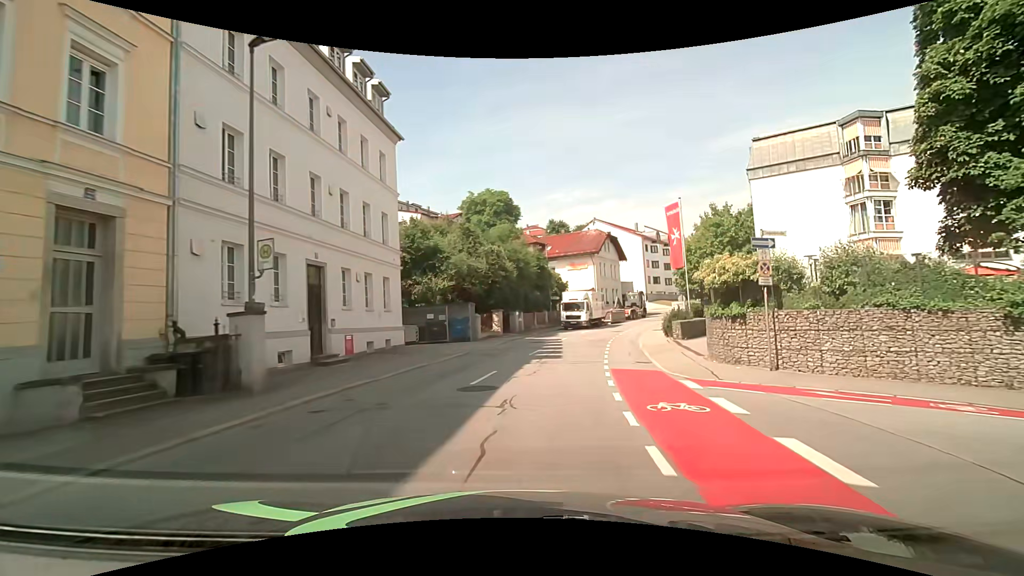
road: tertiary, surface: asphalt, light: Day
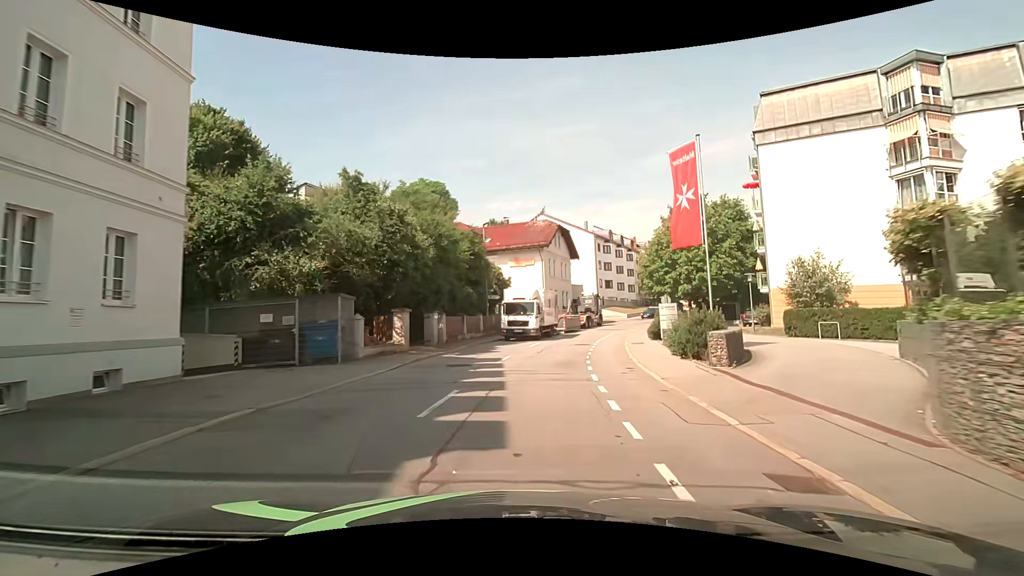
(+0.8, +12.5) m; +8°
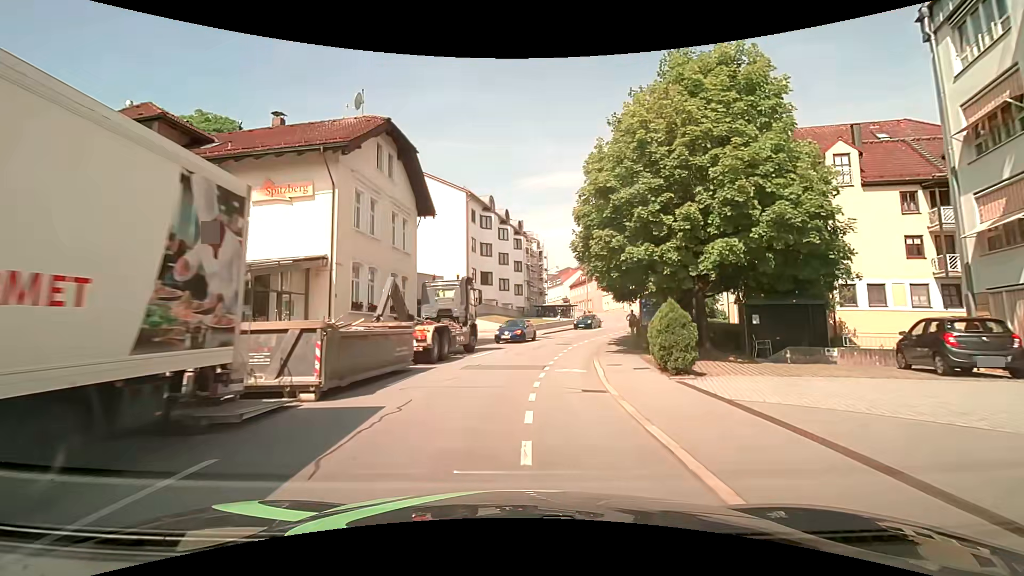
(+4.2, +31.2) m; +15°
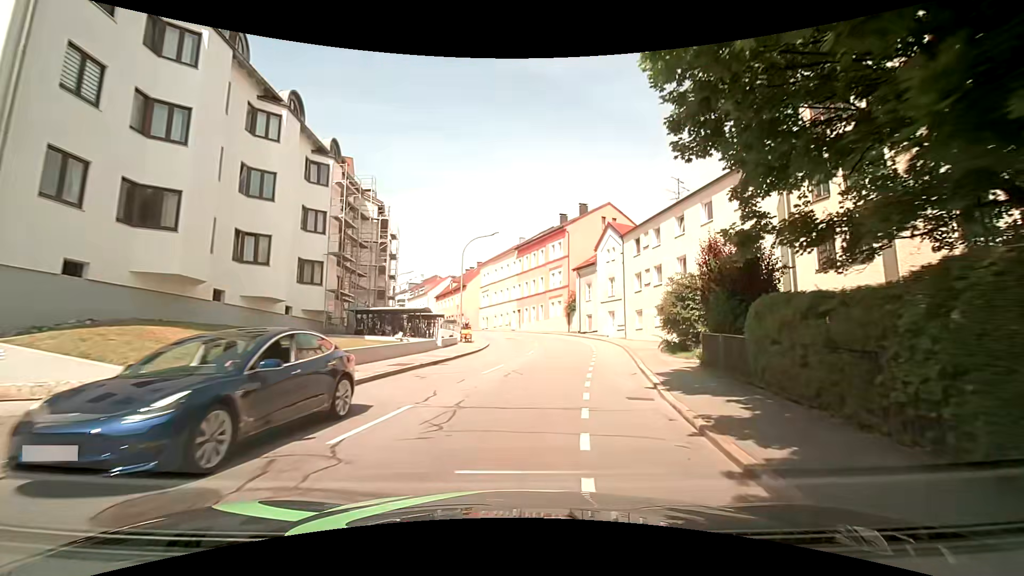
(+3.2, +31.2) m; +15°
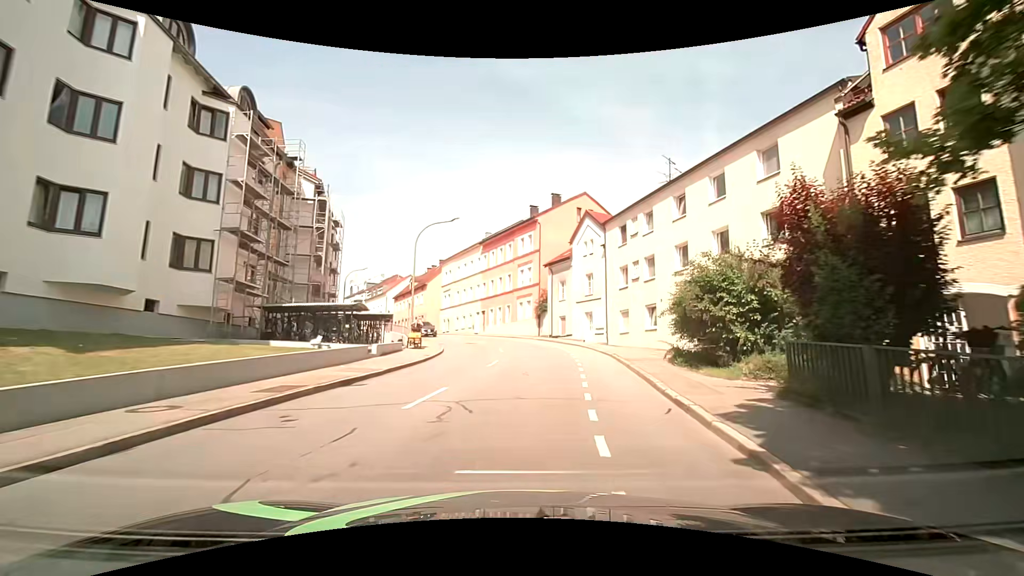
(+0.2, +6.5) m; +4°
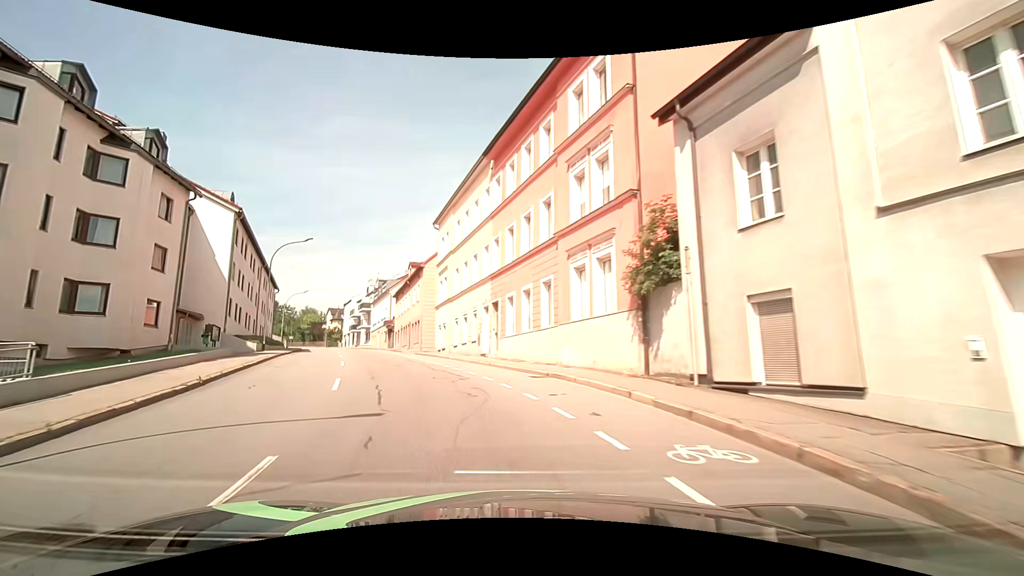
(+1.2, +33.5) m; -6°
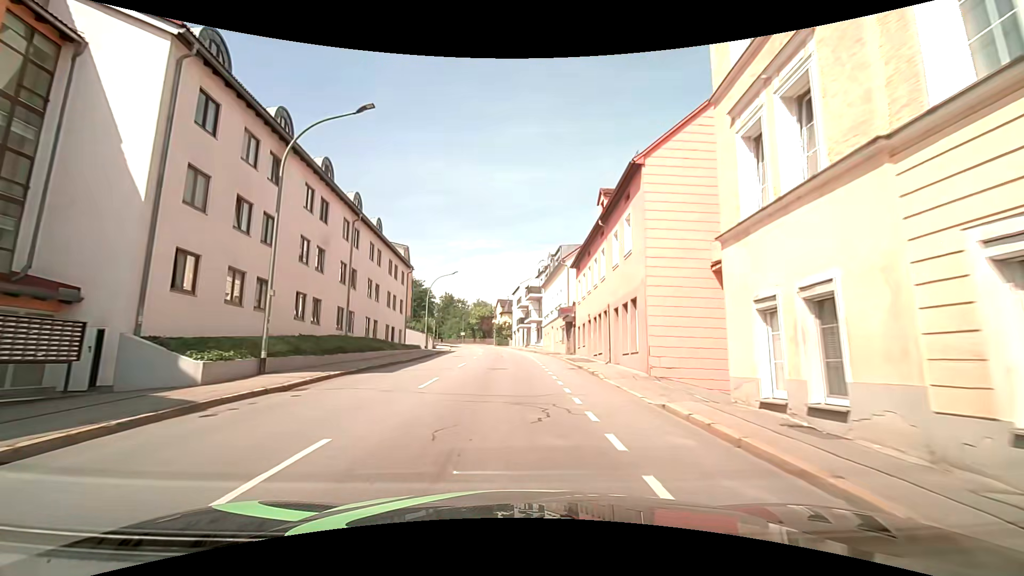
(-6.4, +26.4) m; -22°
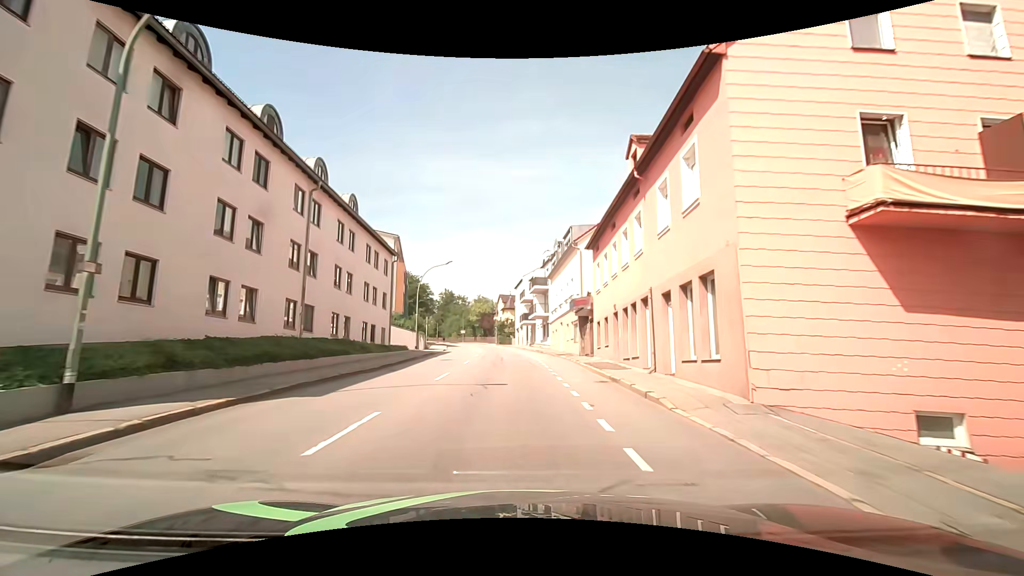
(0.0, +7.0) m; 0°
(0, +10) (0, +20) (-1, +30) (-1, +40) (-2, +50) (-3, +60) (-5, +70) (-7, +80) (-9, +89) (-11, +99) m
